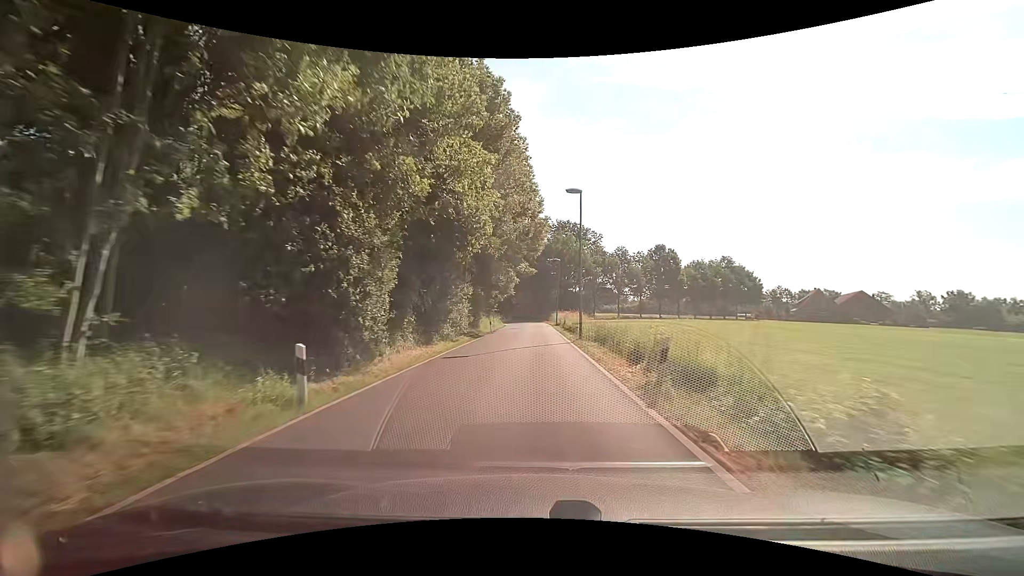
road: tertiary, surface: asphalt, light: Day
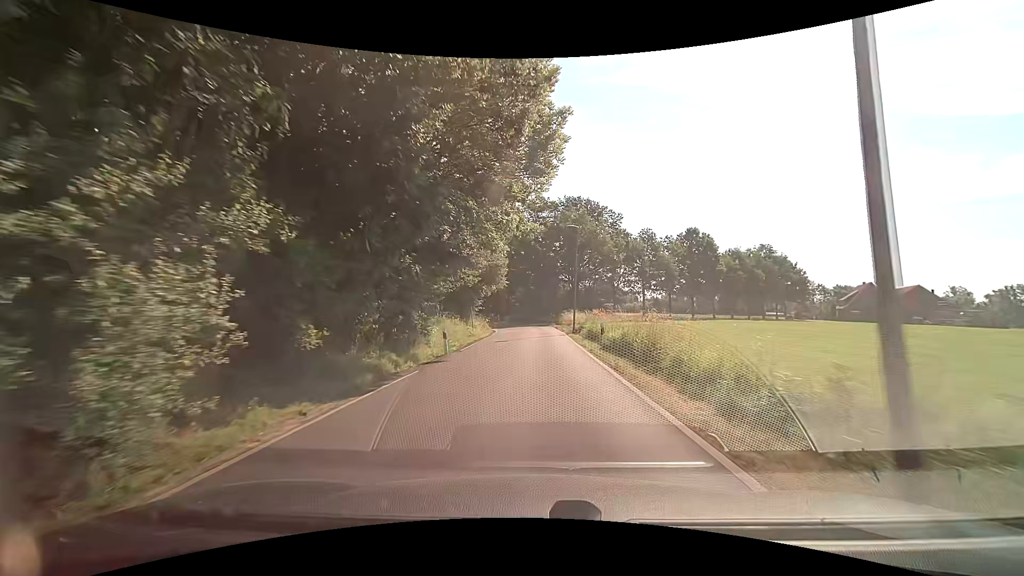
(-0.1, +21.2) m; 0°
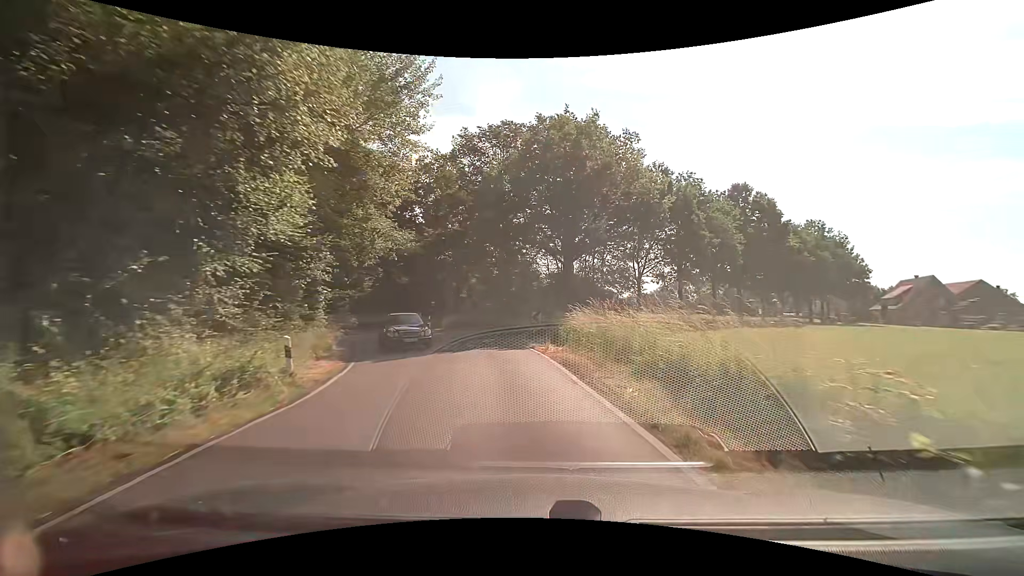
(+0.1, +33.6) m; +4°
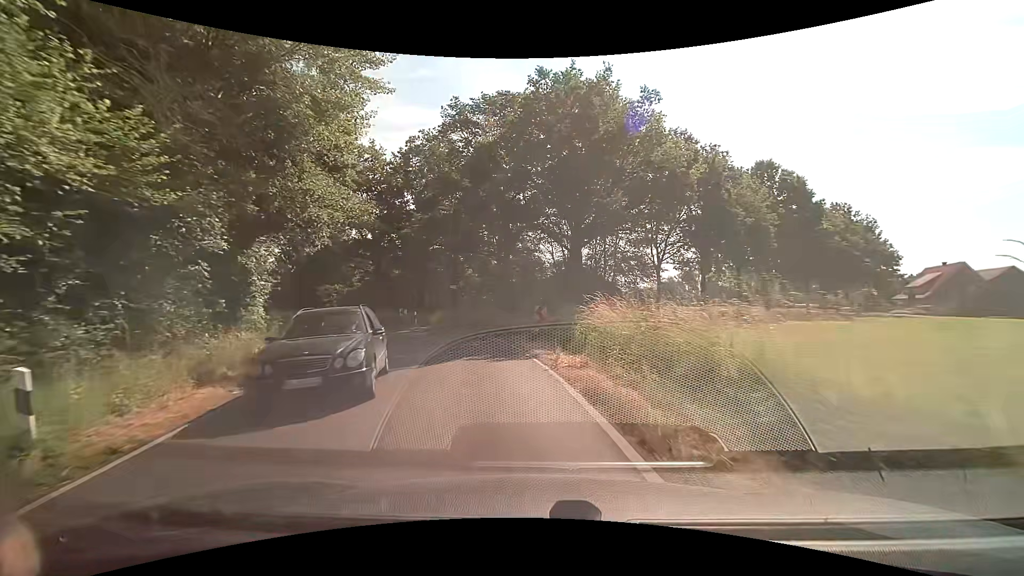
(0.0, +5.6) m; 0°
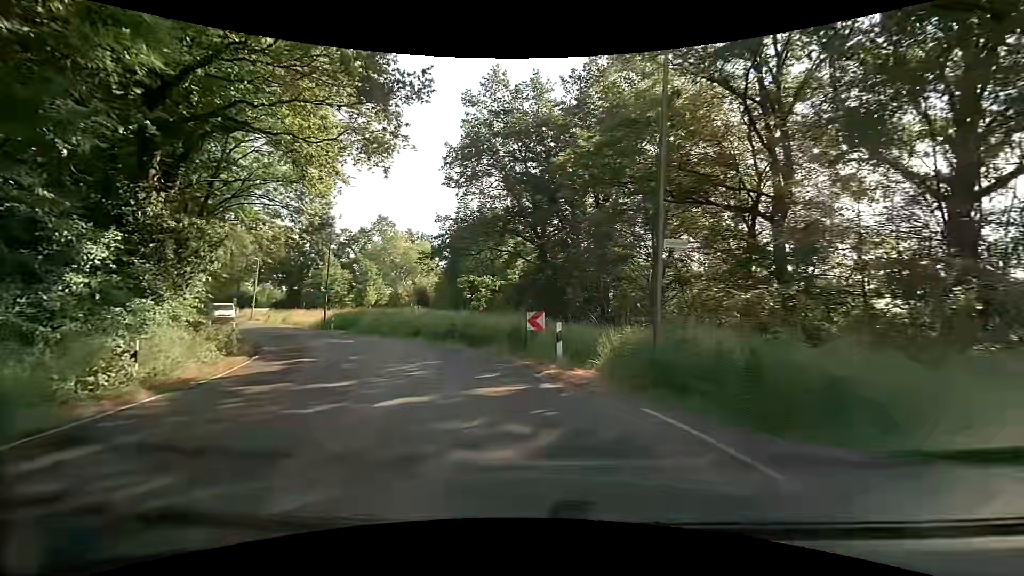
(-3.6, +21.4) m; -21°
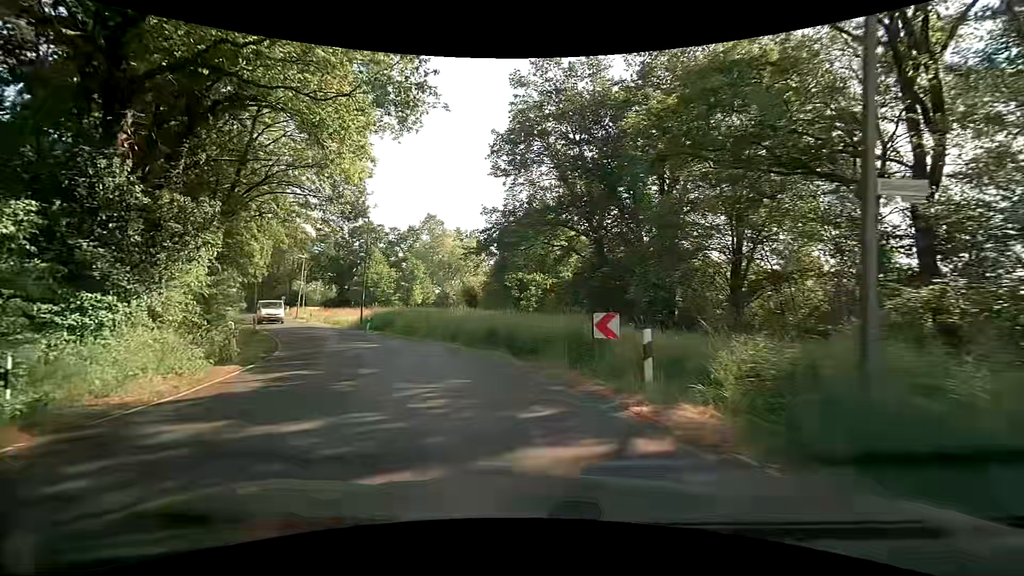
(-0.2, +3.9) m; -6°
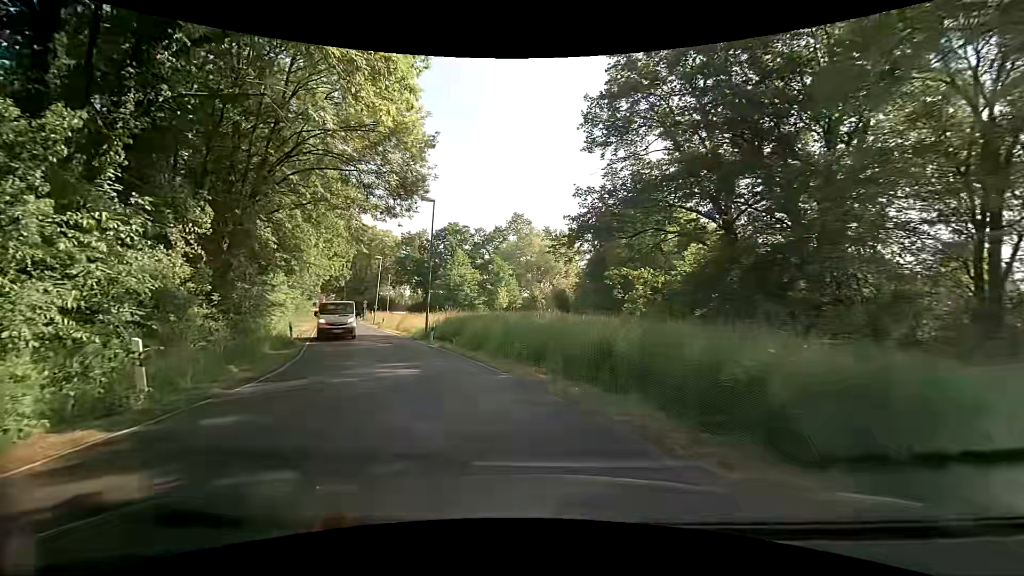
(-0.8, +7.7) m; -11°
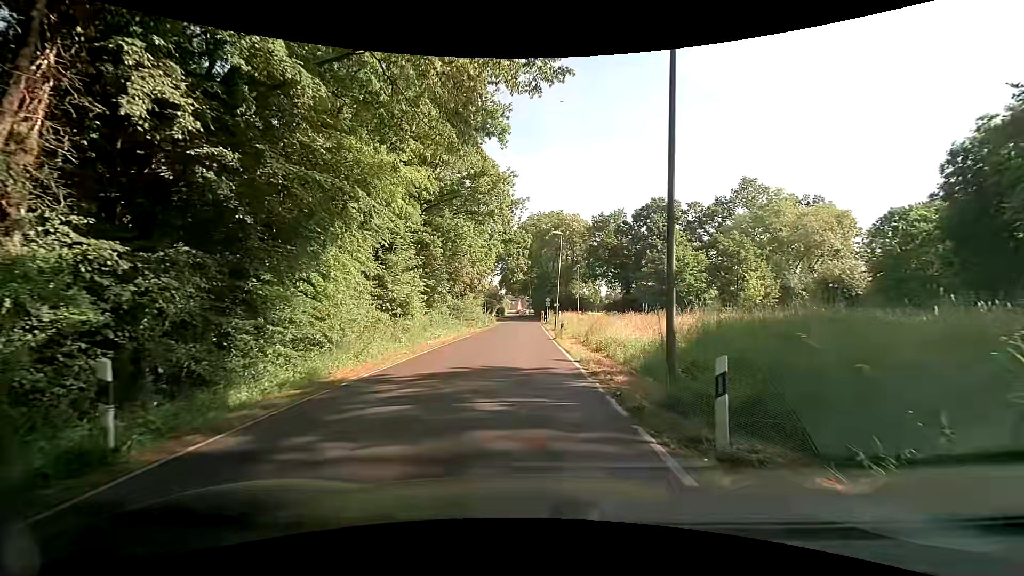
(-4.0, +19.2) m; -23°
